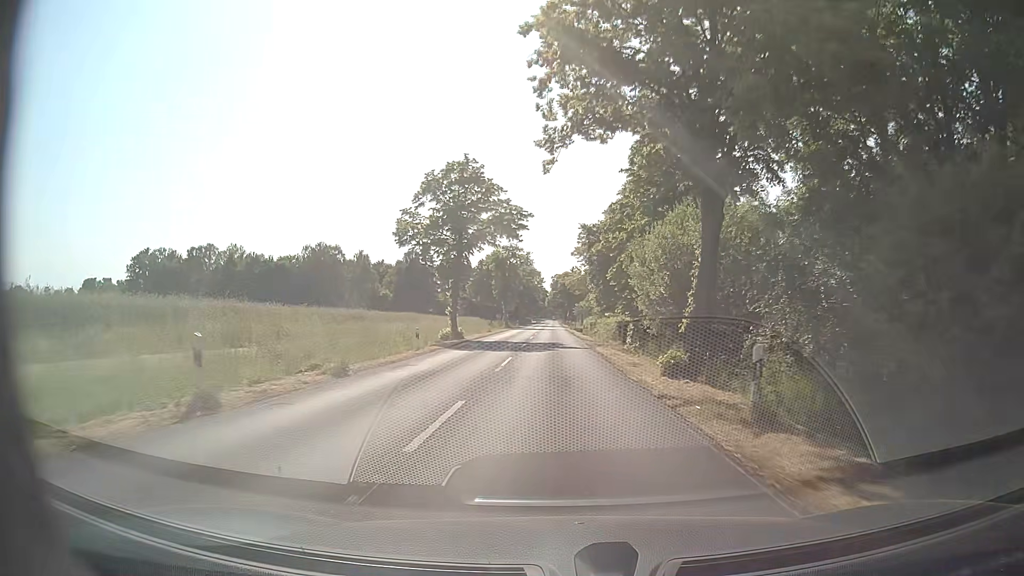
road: secondary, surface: asphalt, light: Day
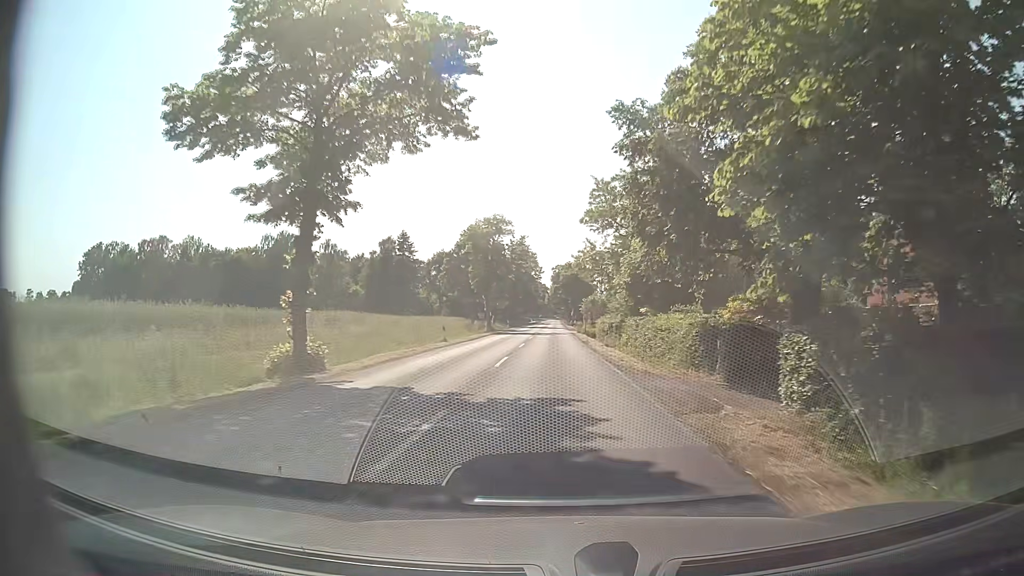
(-0.2, +25.5) m; -1°
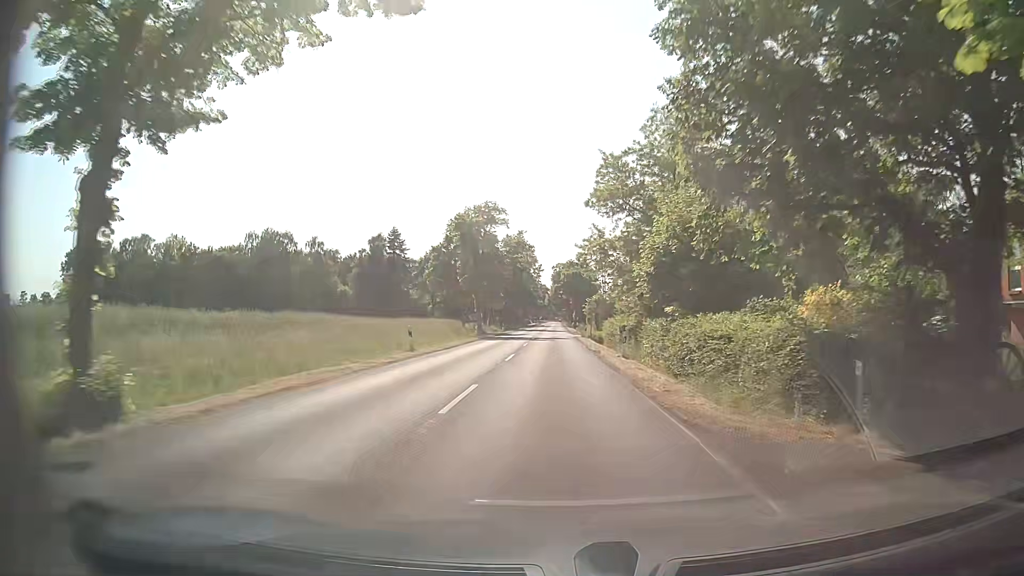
(0.0, +8.5) m; 0°
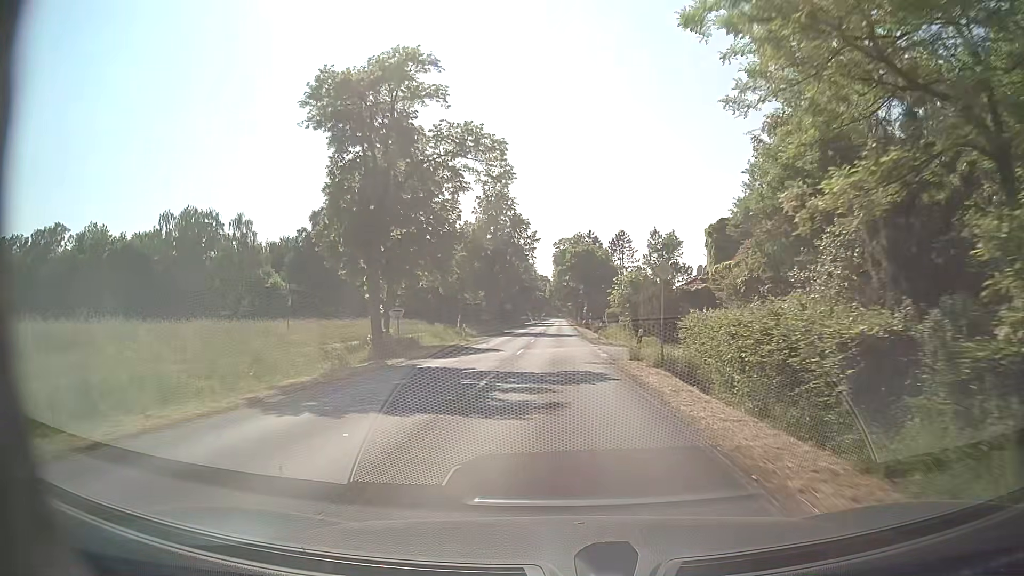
(+0.2, +34.1) m; 0°
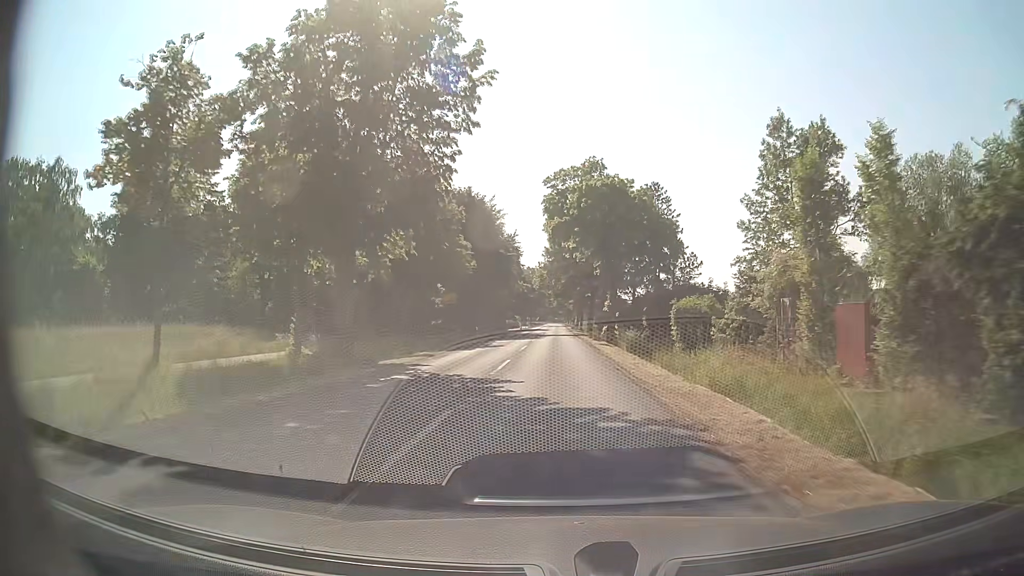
(0.0, +42.9) m; 0°
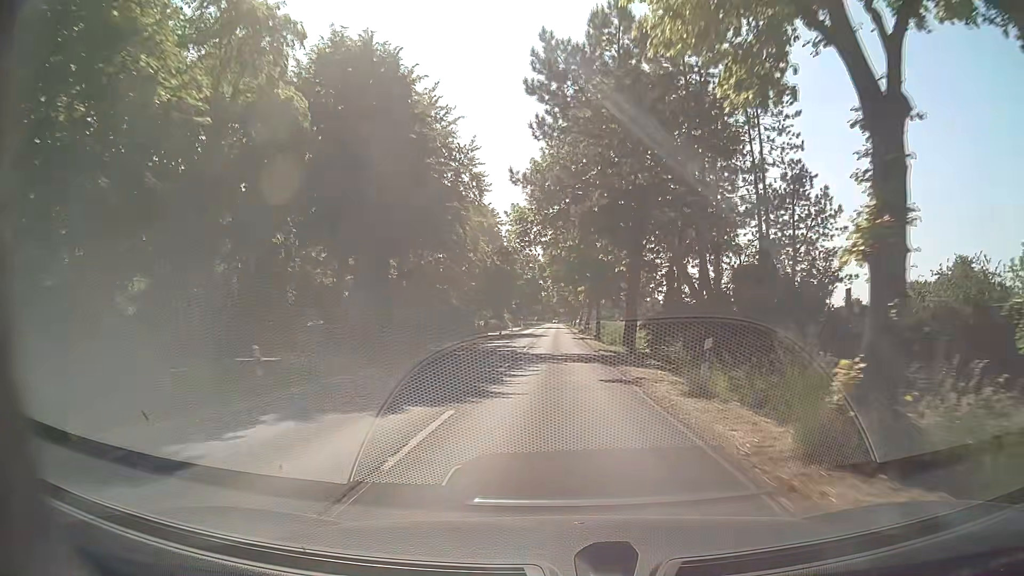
(-0.1, +37.2) m; 0°
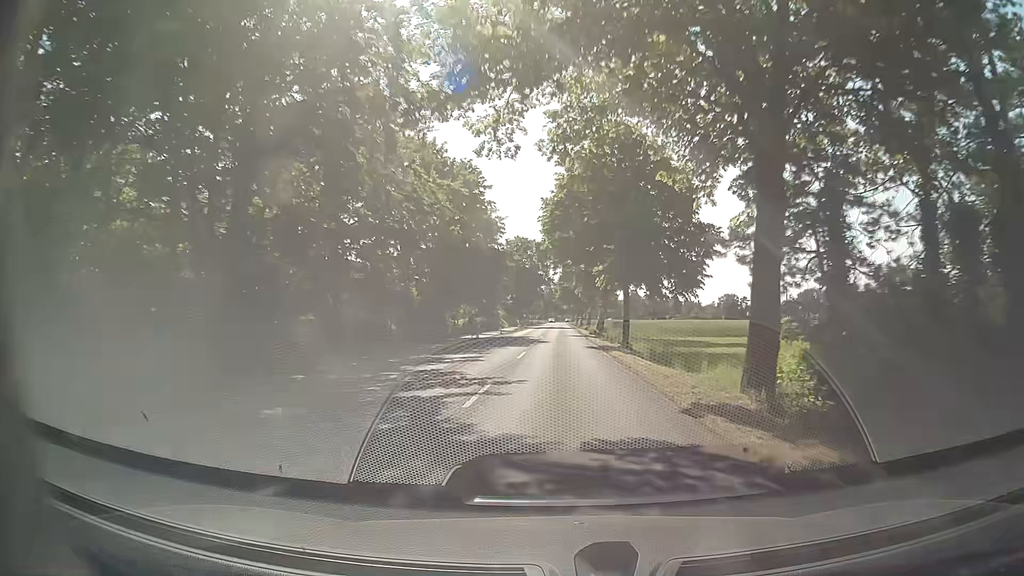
(0.0, +20.4) m; -1°
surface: concrete
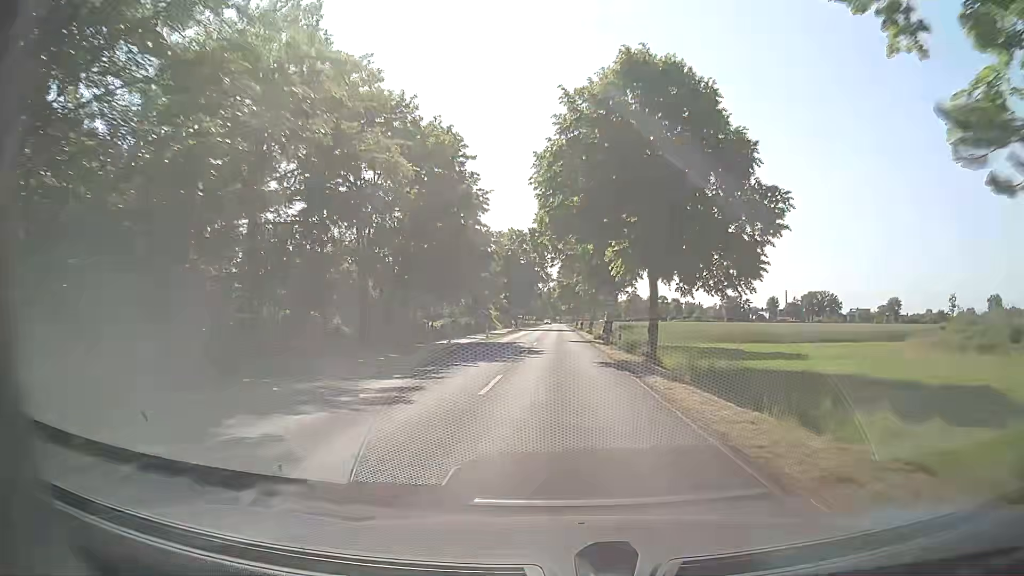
(+0.1, +10.7) m; 0°
(0, +10) (0, +20) (0, +30) (+1, +40) (+1, +50) (+1, +60) (+1, +70) (+1, +80) (+1, +90) (+1, +100) m
